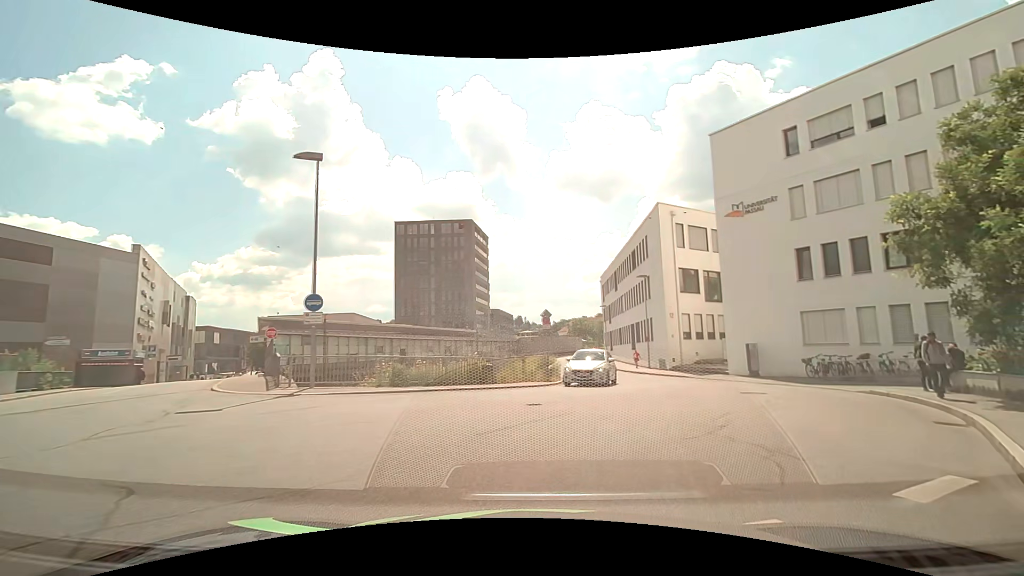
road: residential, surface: asphalt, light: Day
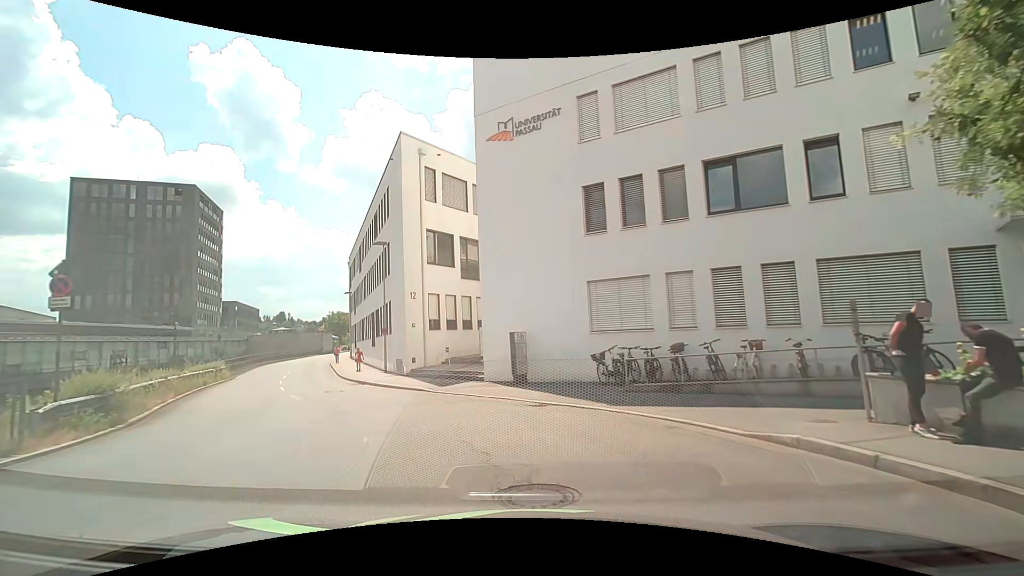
(+4.3, +12.6) m; +27°
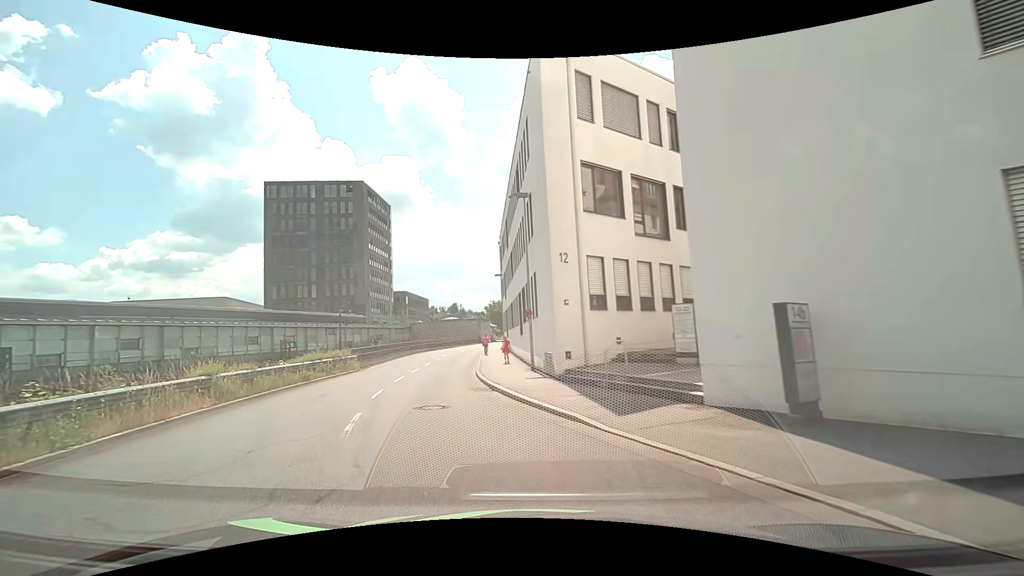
(-1.4, +9.2) m; -20°
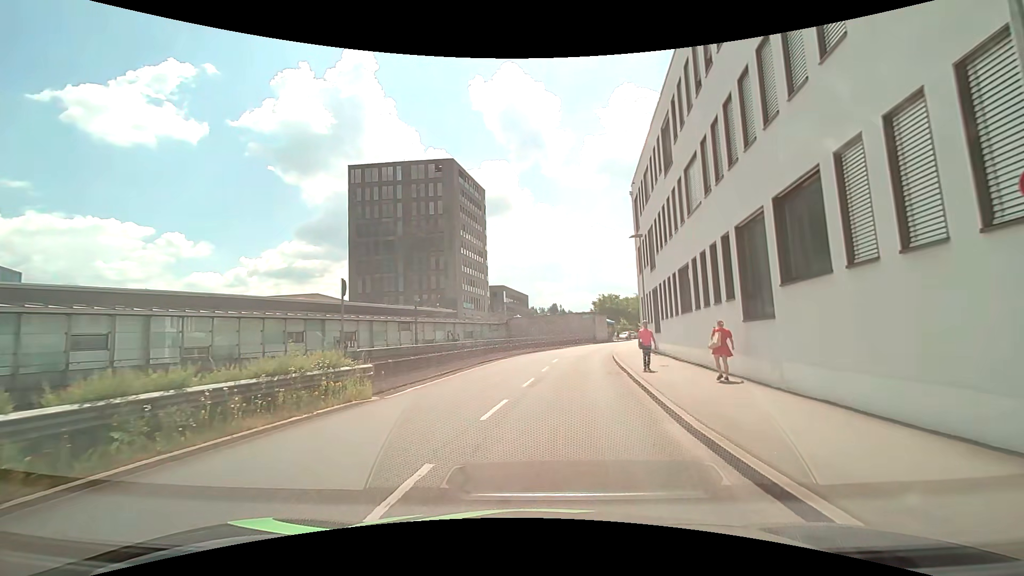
(-3.2, +17.4) m; -12°
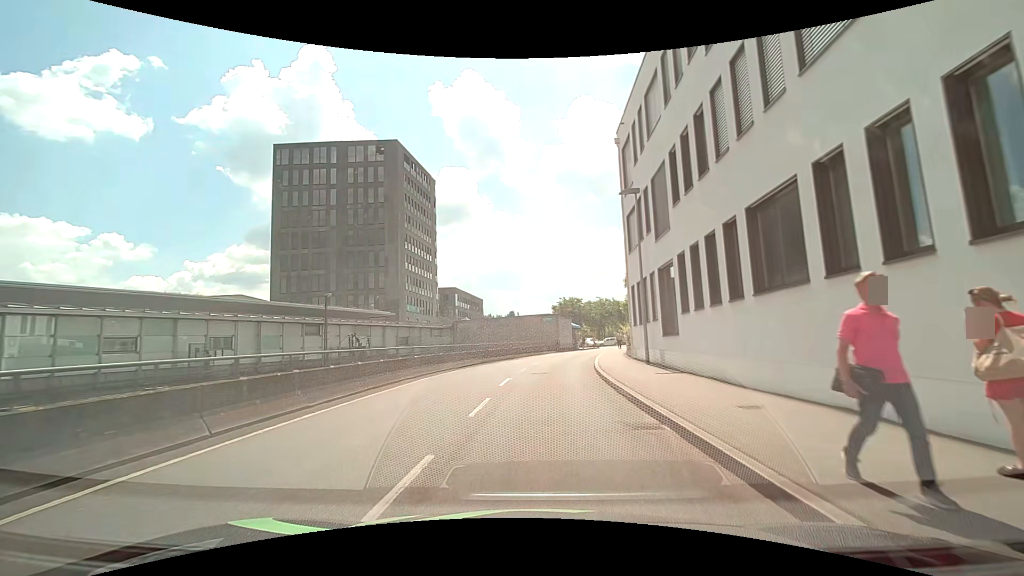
(+0.8, +11.4) m; +5°
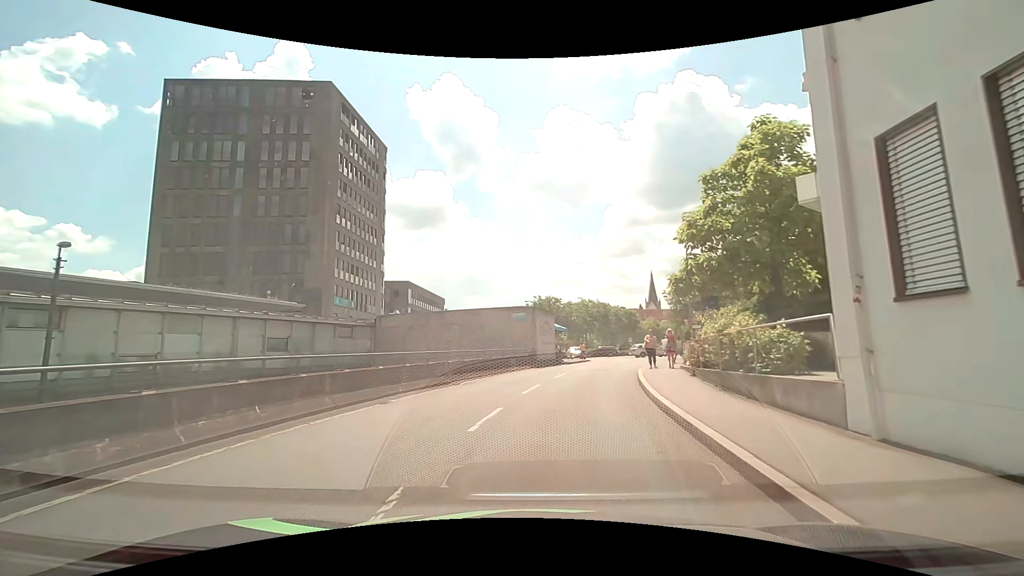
(+0.8, +19.3) m; +4°
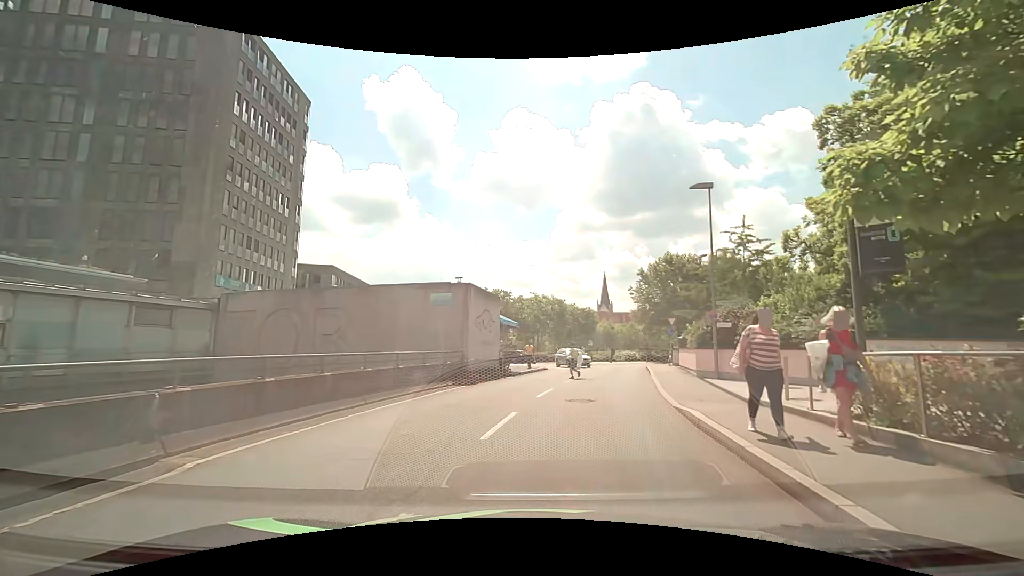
(+0.6, +12.5) m; +6°
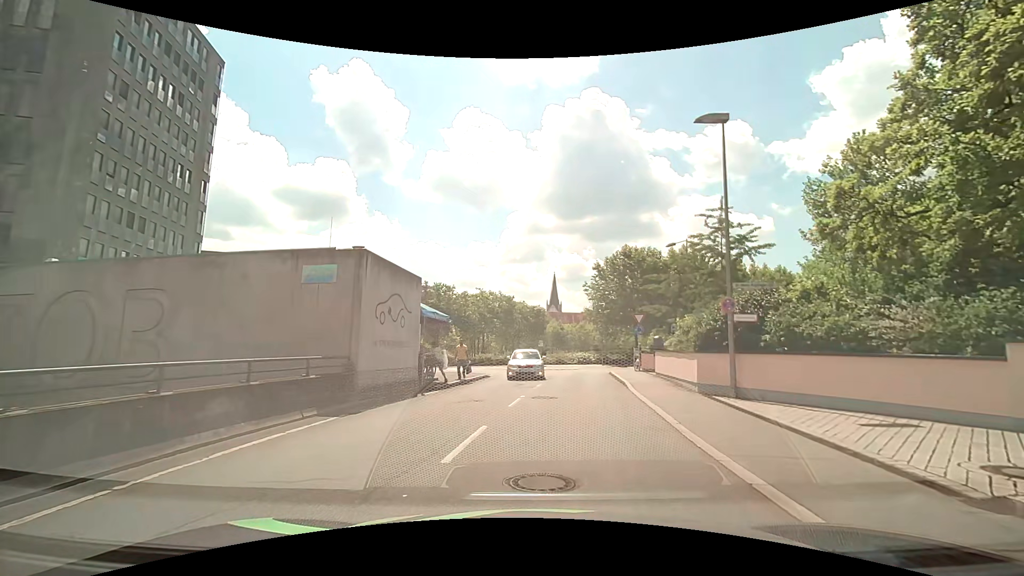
(+0.3, +7.1) m; +7°
